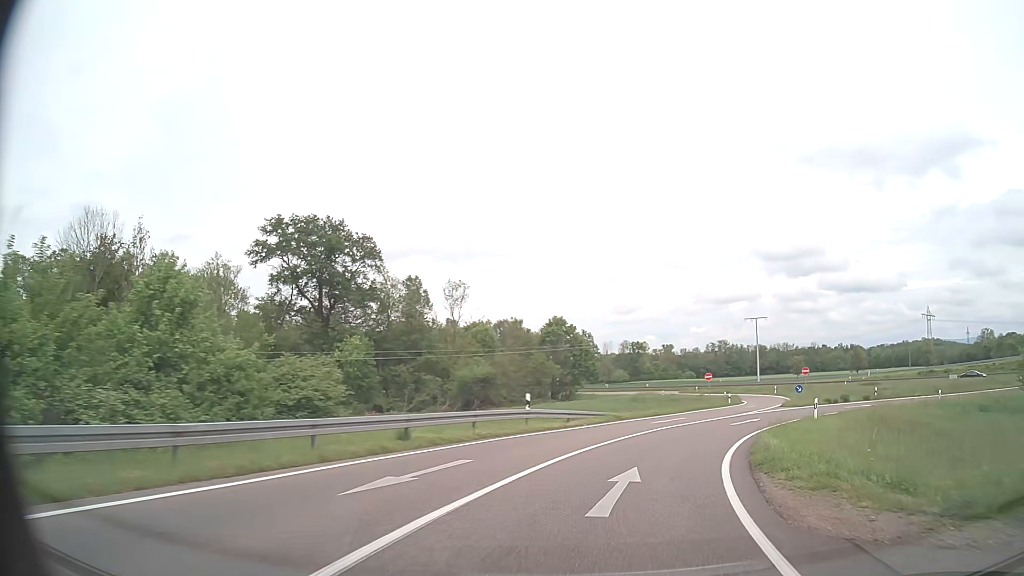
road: trunk_link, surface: asphalt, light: Day
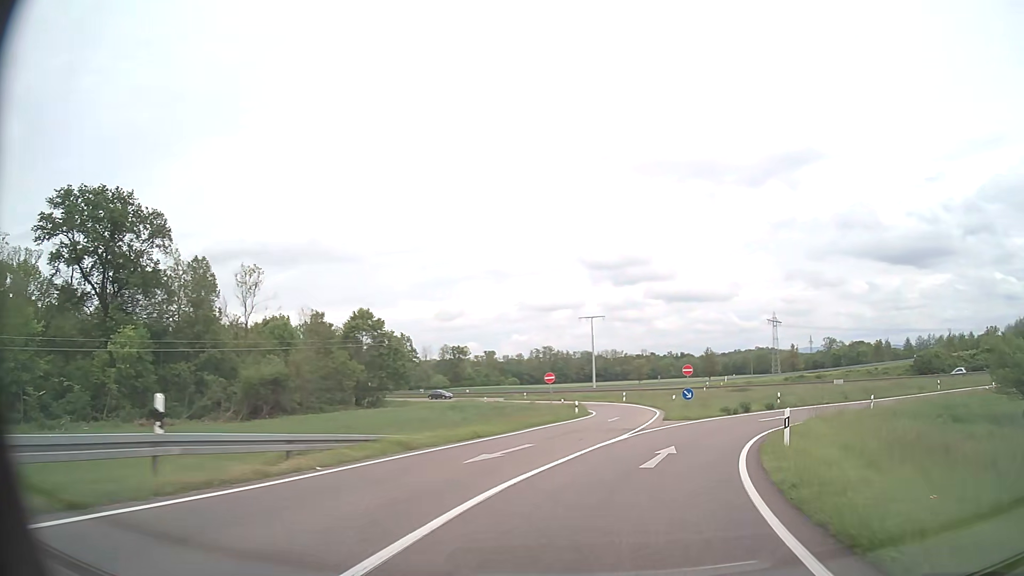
(+1.9, +14.7) m; +15°
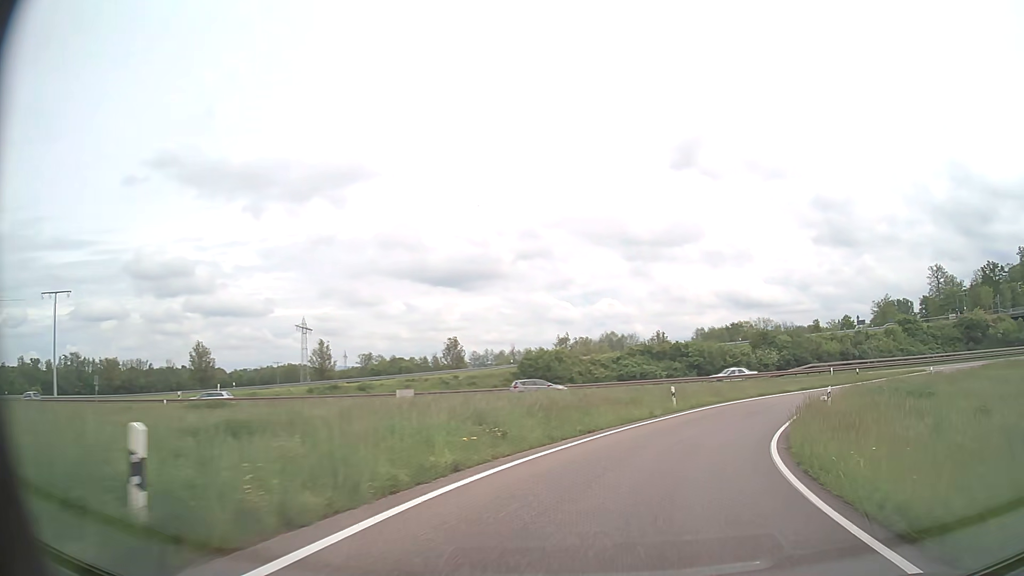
(+12.8, +35.9) m; +40°
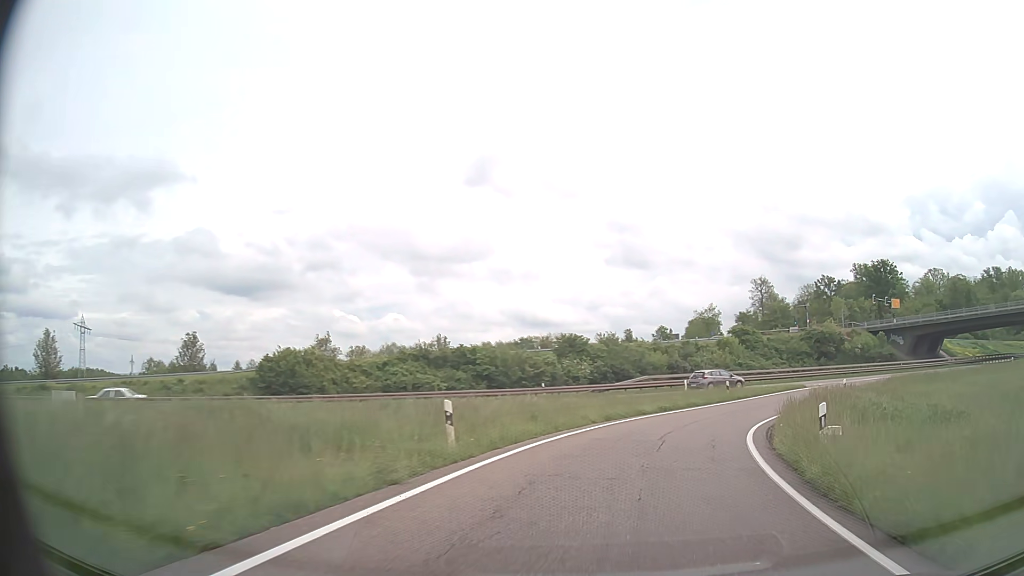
(+2.6, +16.2) m; +18°
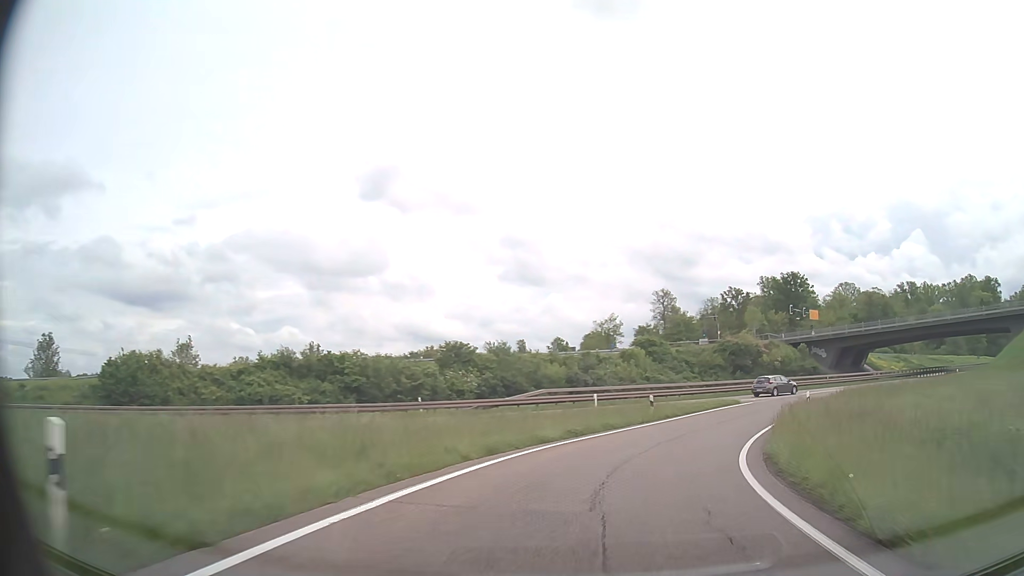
(+0.7, +8.4) m; +9°
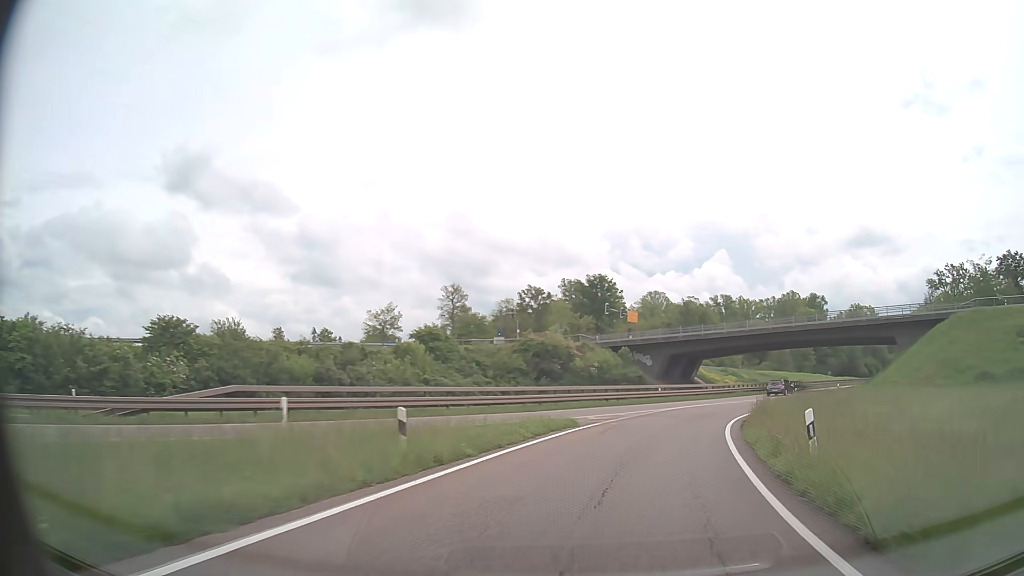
(+2.7, +16.7) m; +18°
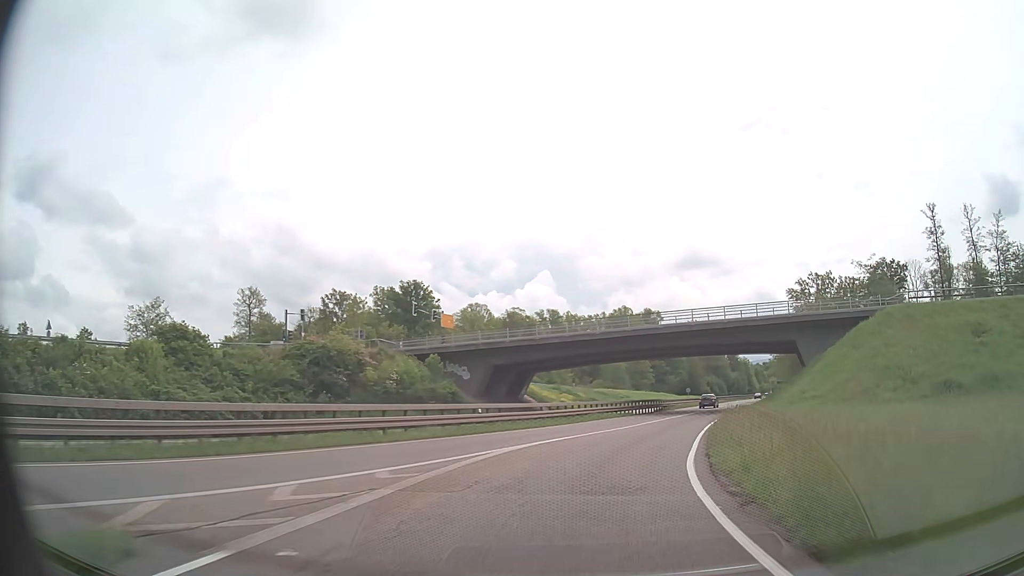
(+2.5, +17.2) m; +15°
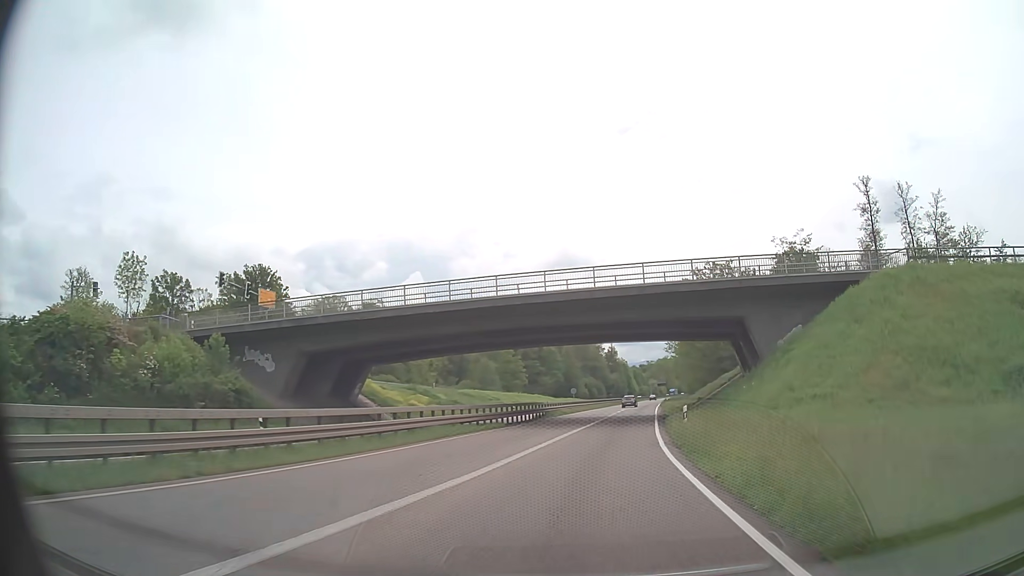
(+1.9, +17.9) m; +11°
(0, +10) (+1, +20) (+2, +30) (+4, +40) (+5, +50) (+6, +60) (+8, +69) (+10, +79) (+11, +89) (+13, +99) m
